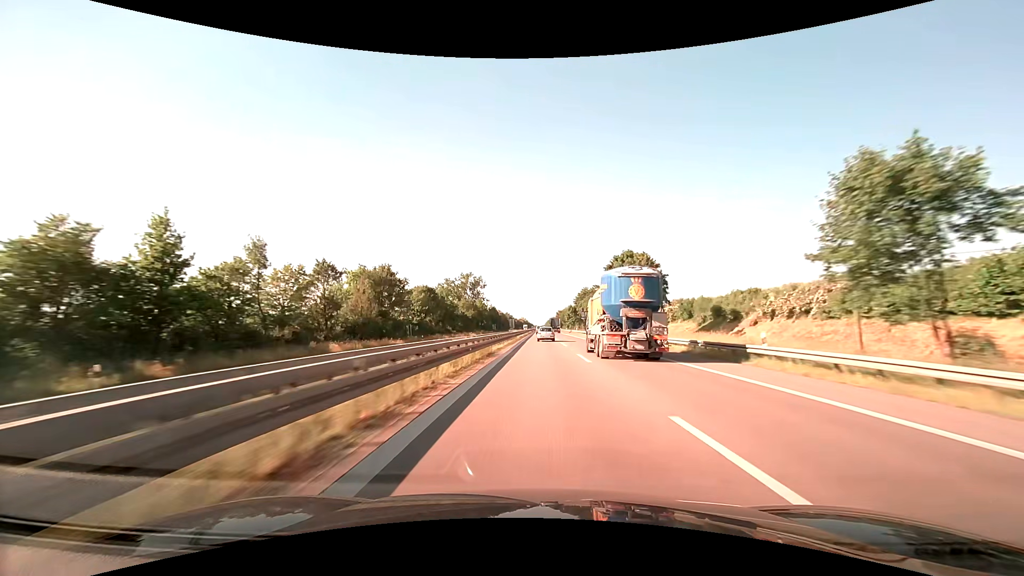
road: trunk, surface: asphalt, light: Day
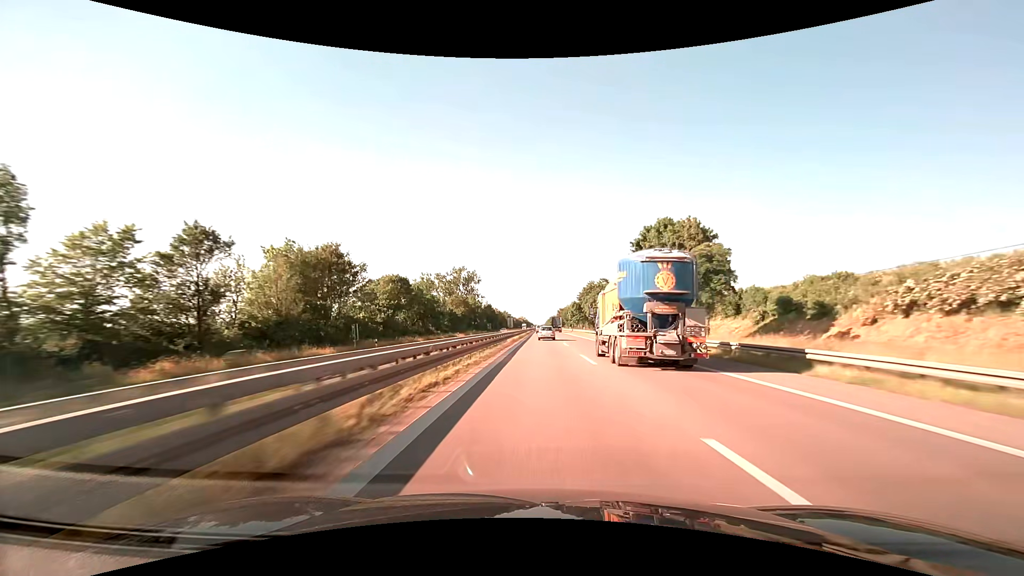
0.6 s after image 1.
(0.0, +19.5) m; 0°
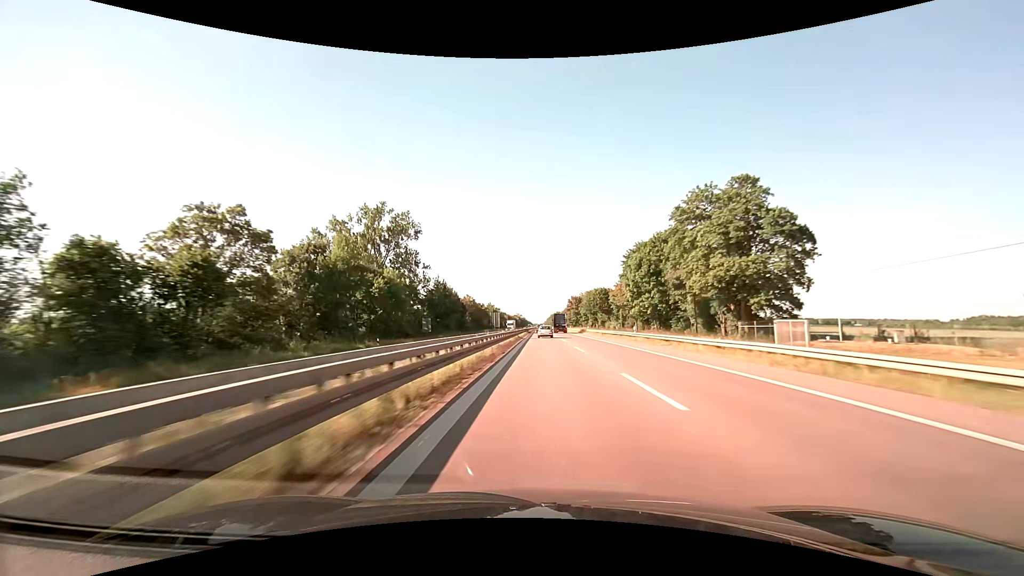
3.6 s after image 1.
(-0.1, +99.8) m; 0°
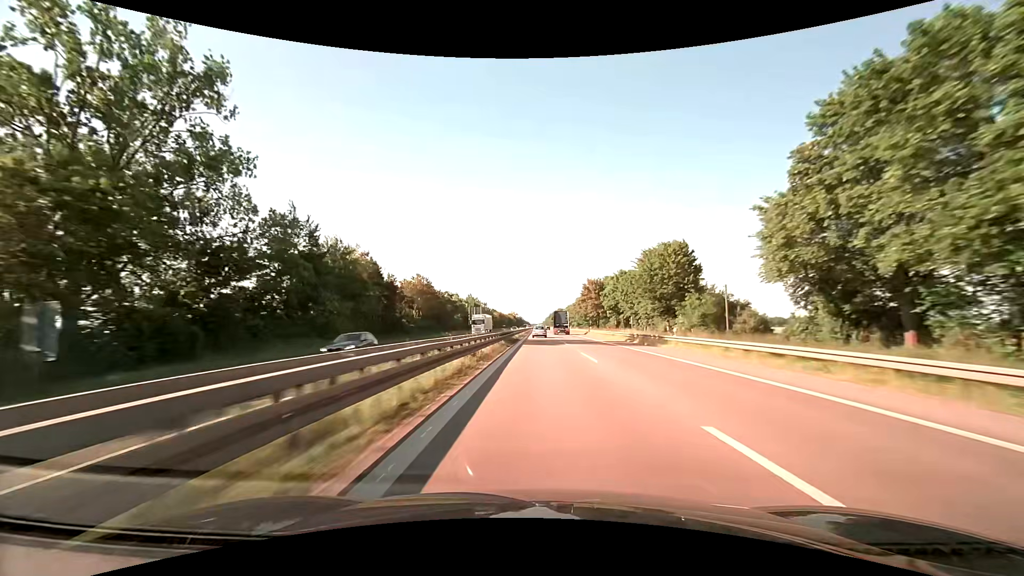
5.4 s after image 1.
(+0.3, +61.4) m; 0°
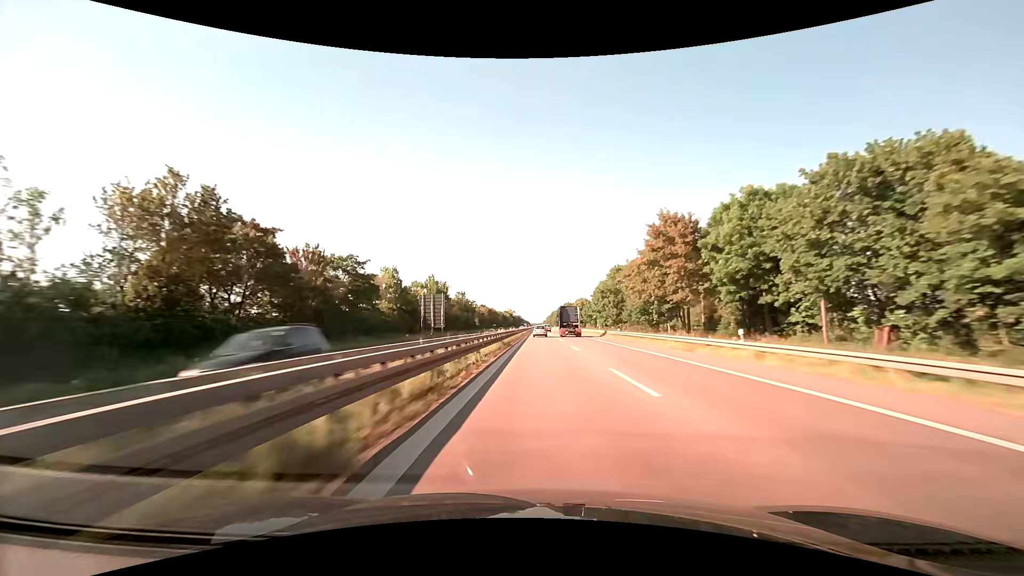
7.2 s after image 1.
(-0.1, +63.0) m; 0°
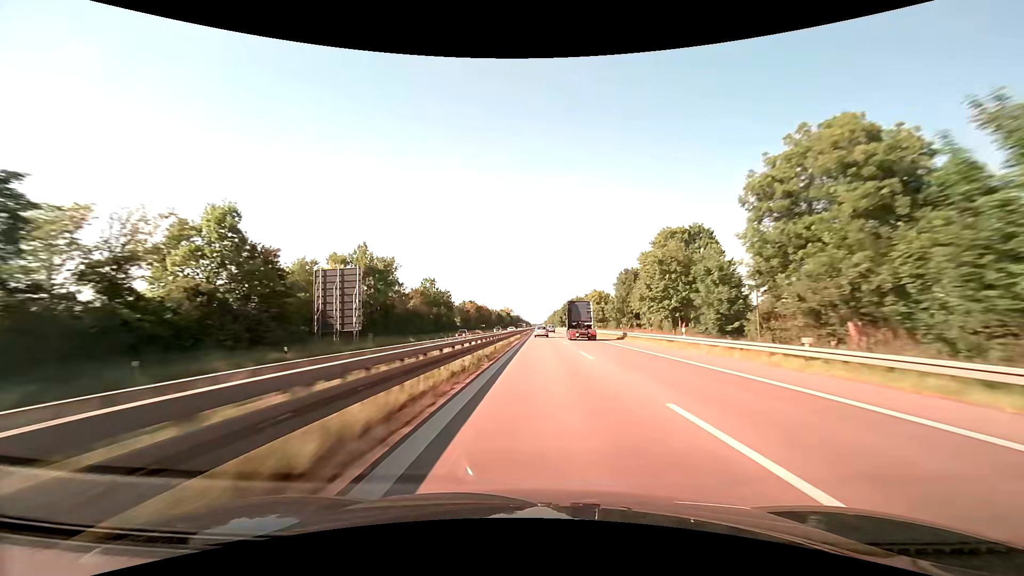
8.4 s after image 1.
(0.0, +42.9) m; 0°
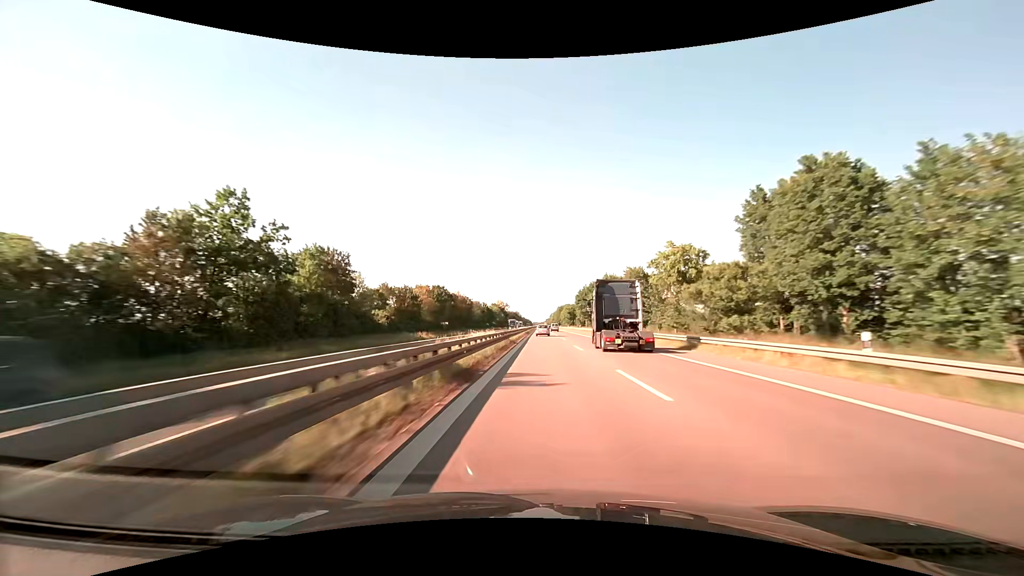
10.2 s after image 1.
(-0.1, +65.5) m; 0°
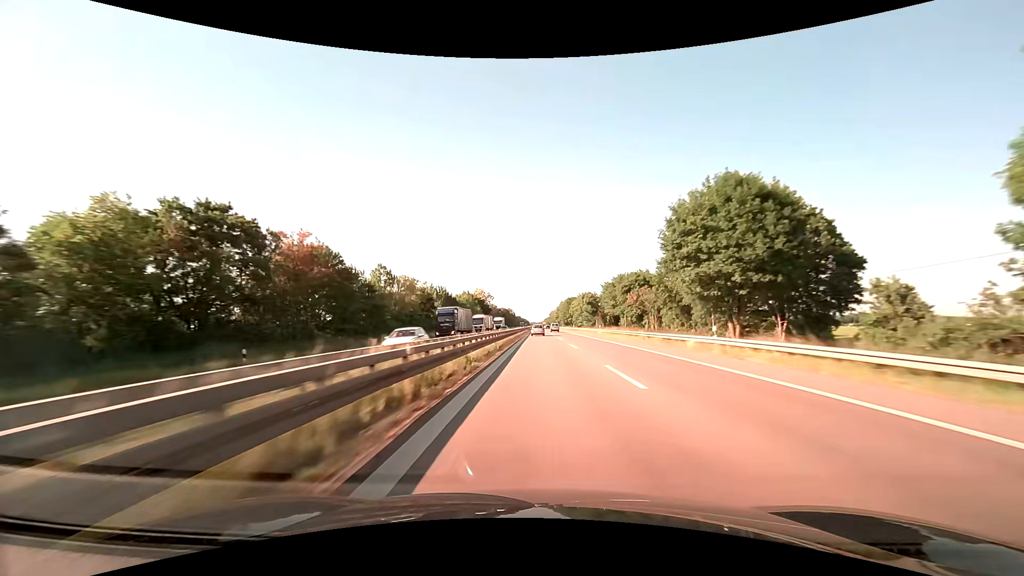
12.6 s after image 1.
(+0.6, +88.1) m; +1°
(0, +10) (0, +20) (0, +30) (0, +40) (0, +50) (0, +60) (0, +70) (0, +80) (0, +90) (+1, +100) m
